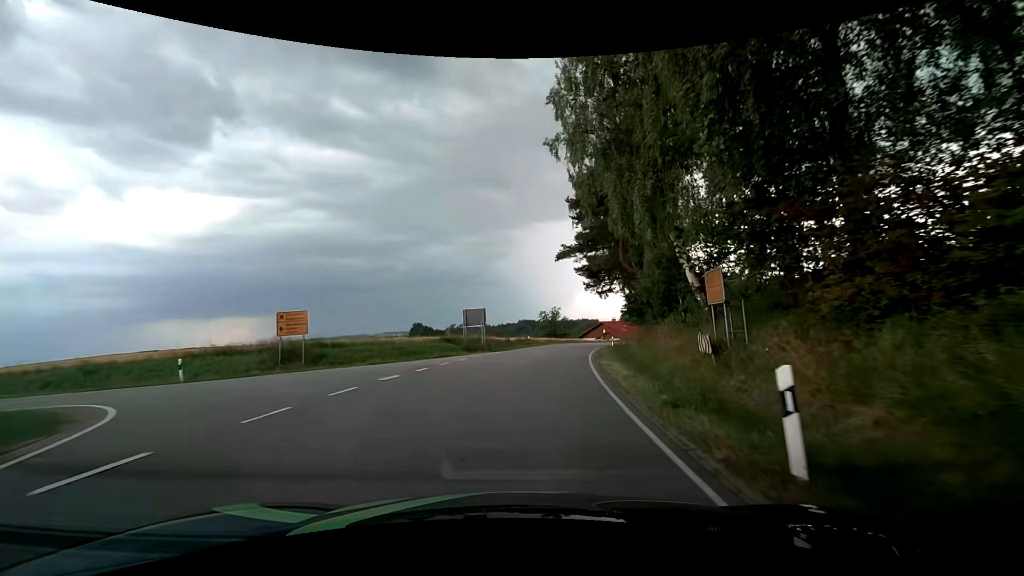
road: tertiary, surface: asphalt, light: Day
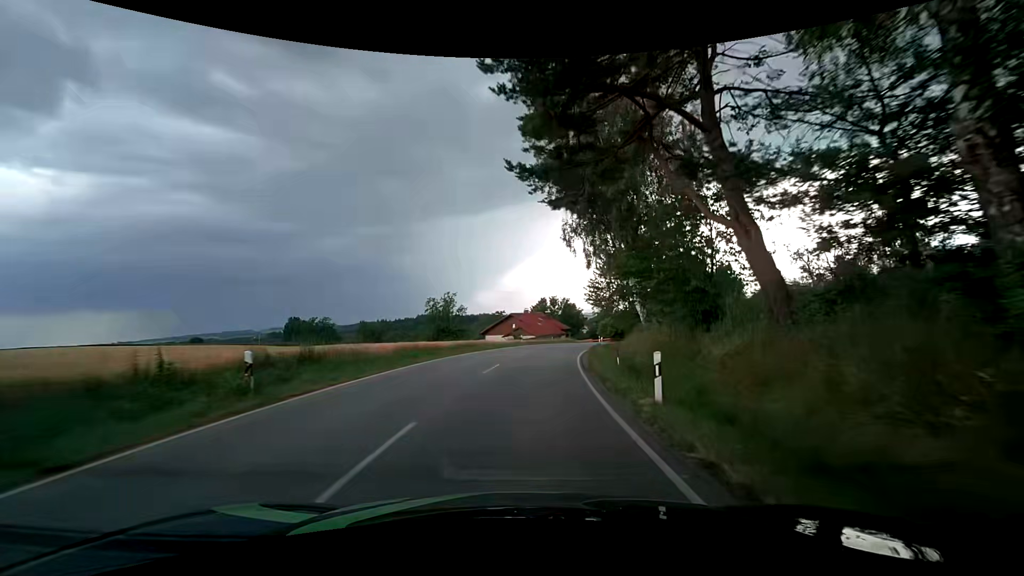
(+4.3, +37.3) m; +12°
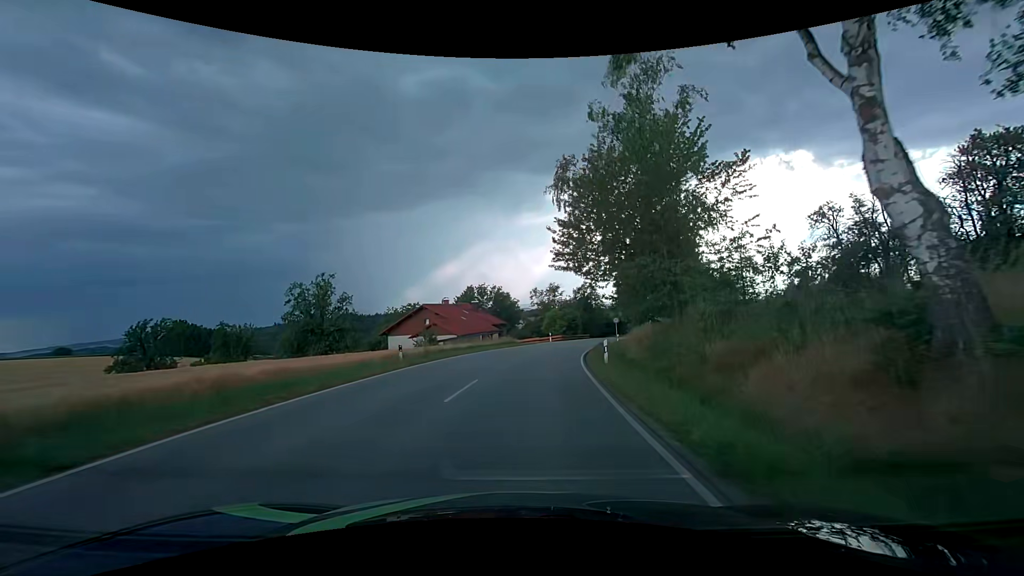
(+2.0, +29.5) m; +8°
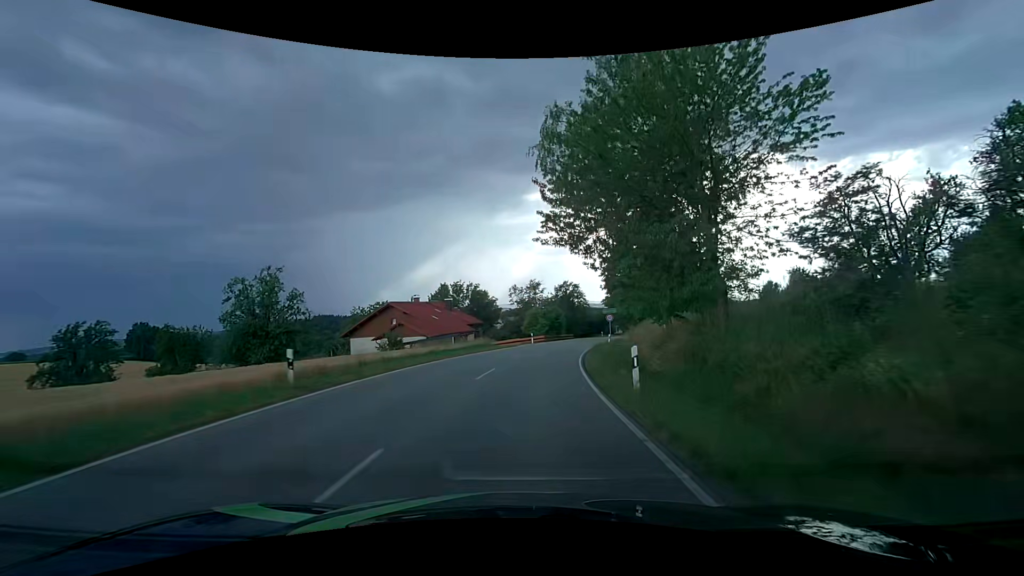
(+0.2, +7.6) m; +3°
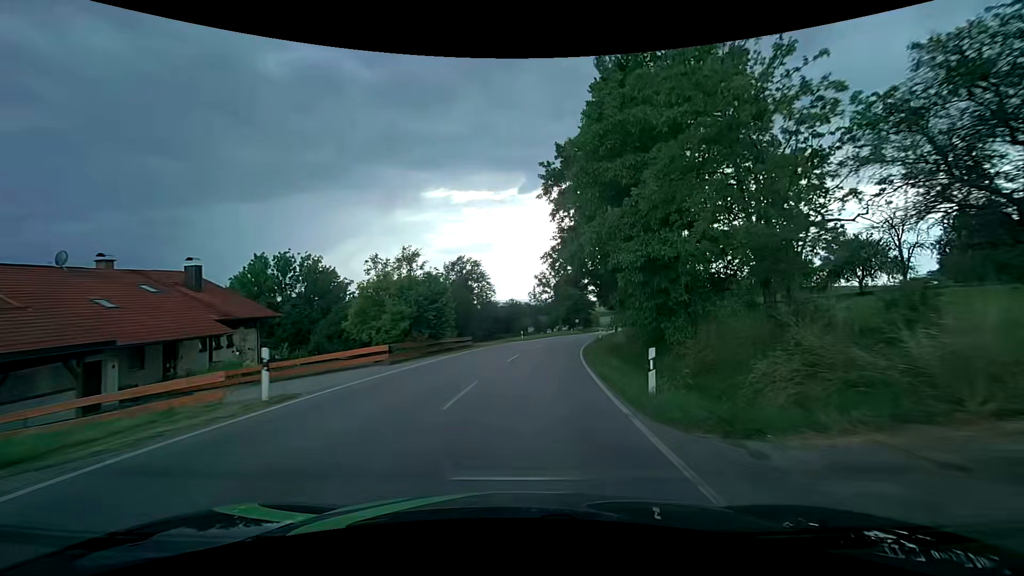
(+3.9, +40.6) m; +11°
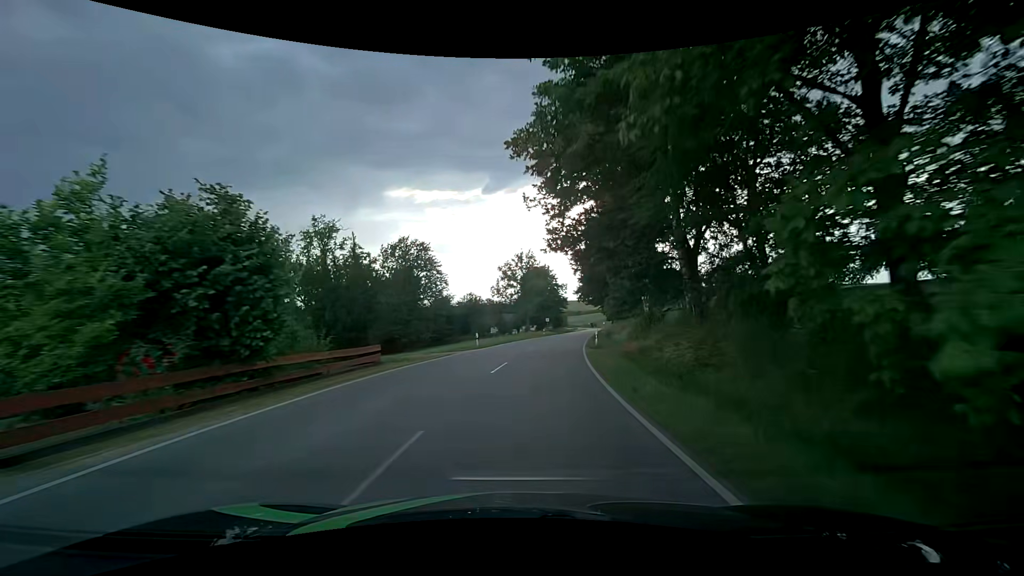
(+0.7, +17.5) m; +4°
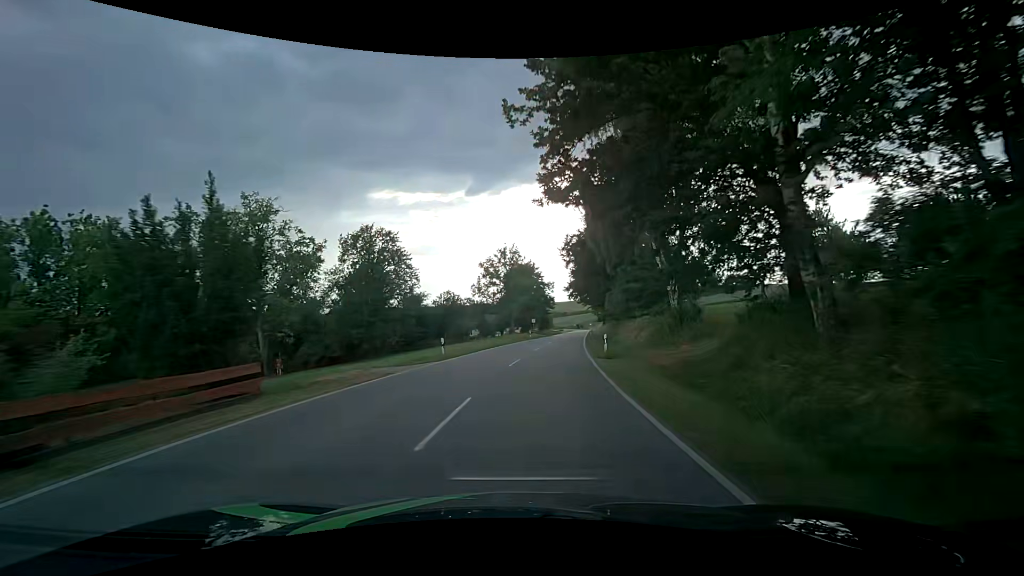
(+0.1, +8.7) m; +2°
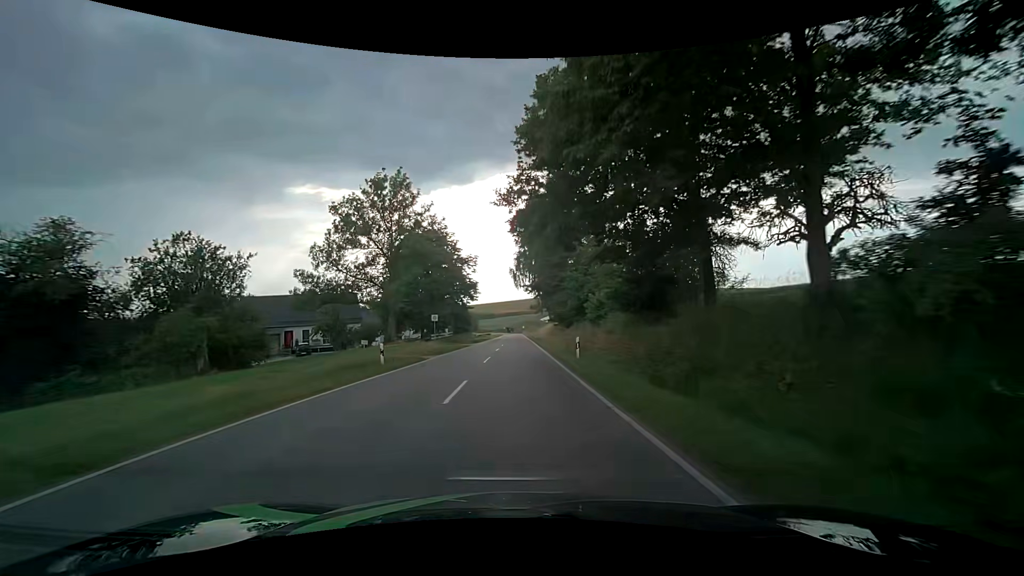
(+3.4, +43.7) m; +8°
(0, +10) (0, +20) (0, +30) (0, +40) (0, +50) (0, +60) (0, +70) (0, +80) (0, +90) (0, +100) m
